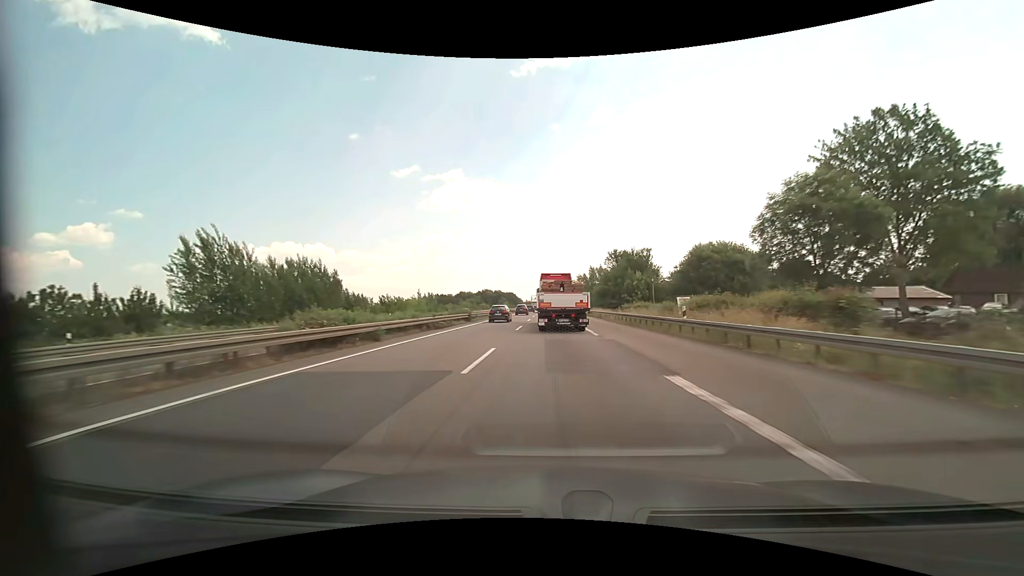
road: motorway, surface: asphalt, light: Day
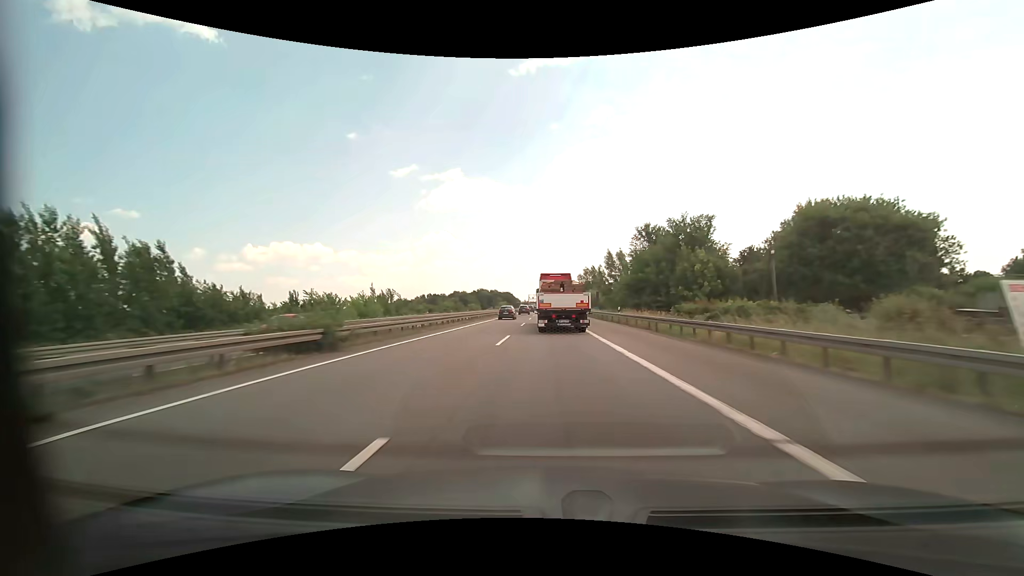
(0.0, +28.5) m; 0°
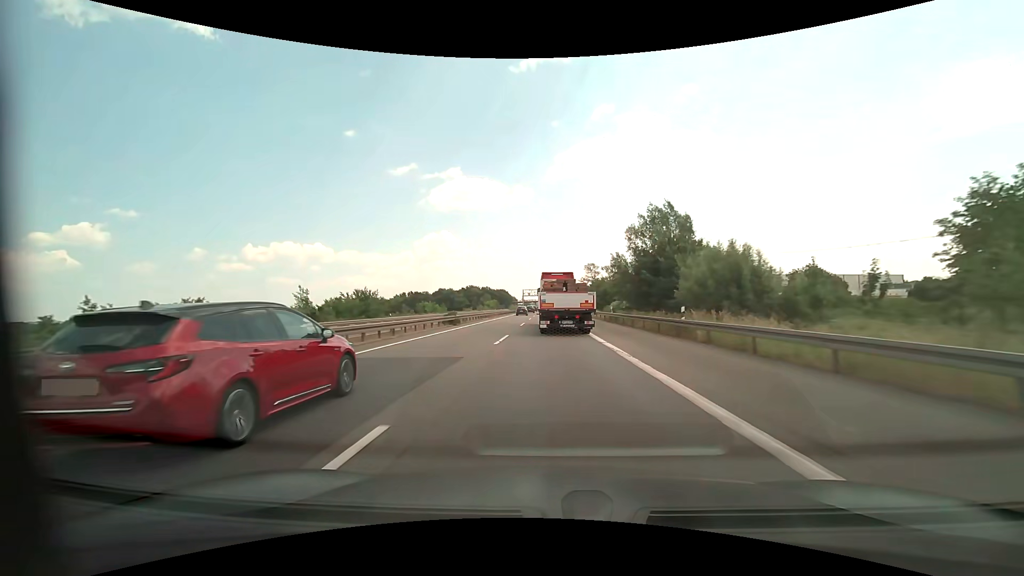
(0.0, +71.3) m; 0°
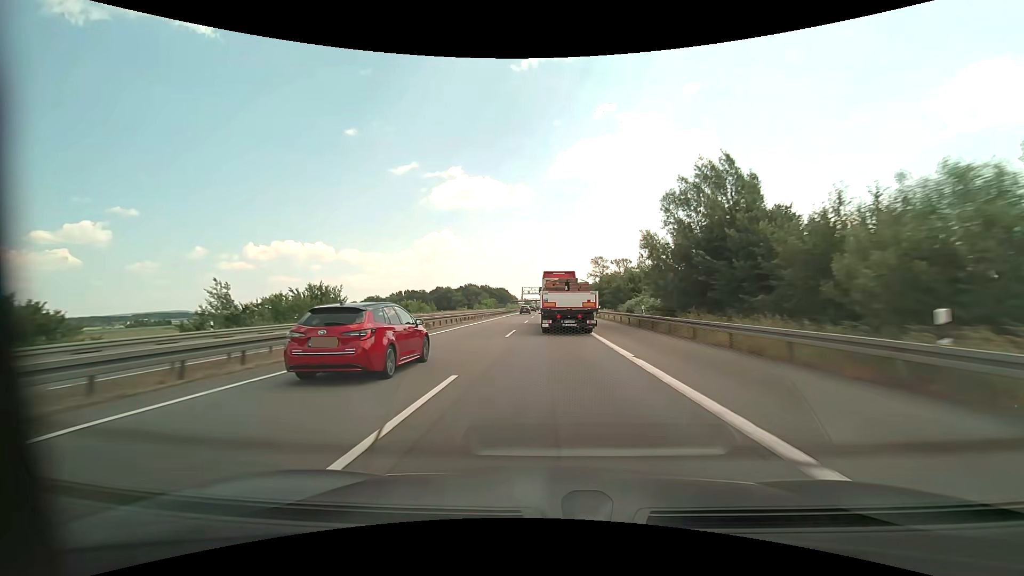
(0.0, +14.0) m; 0°
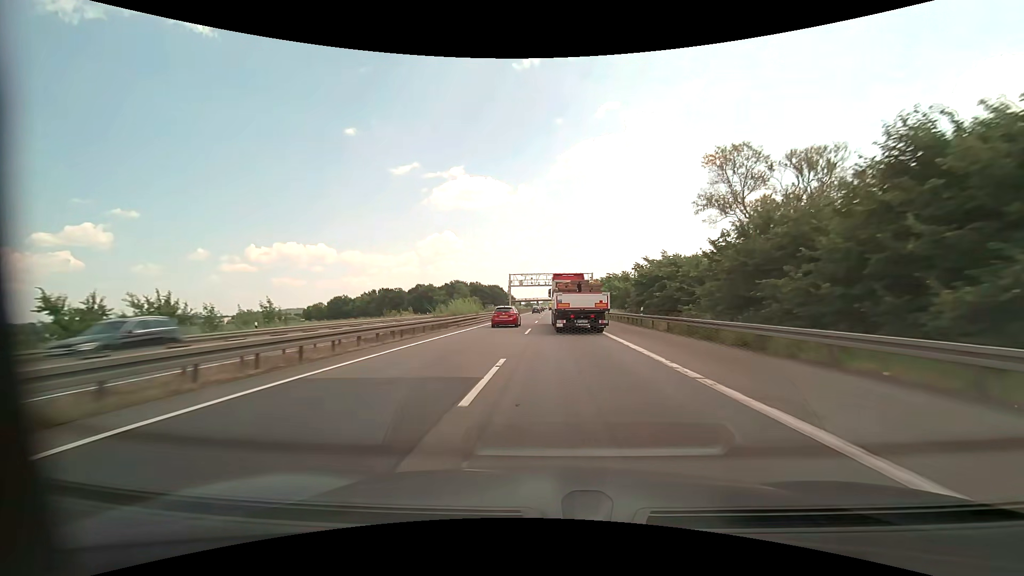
(-0.4, +68.7) m; -1°
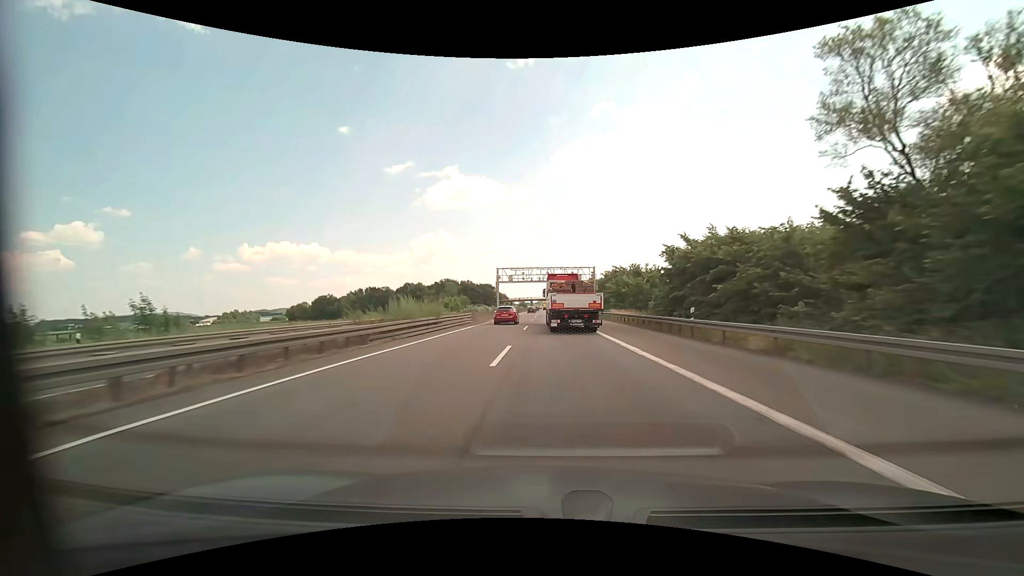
(+0.1, +13.6) m; +1°
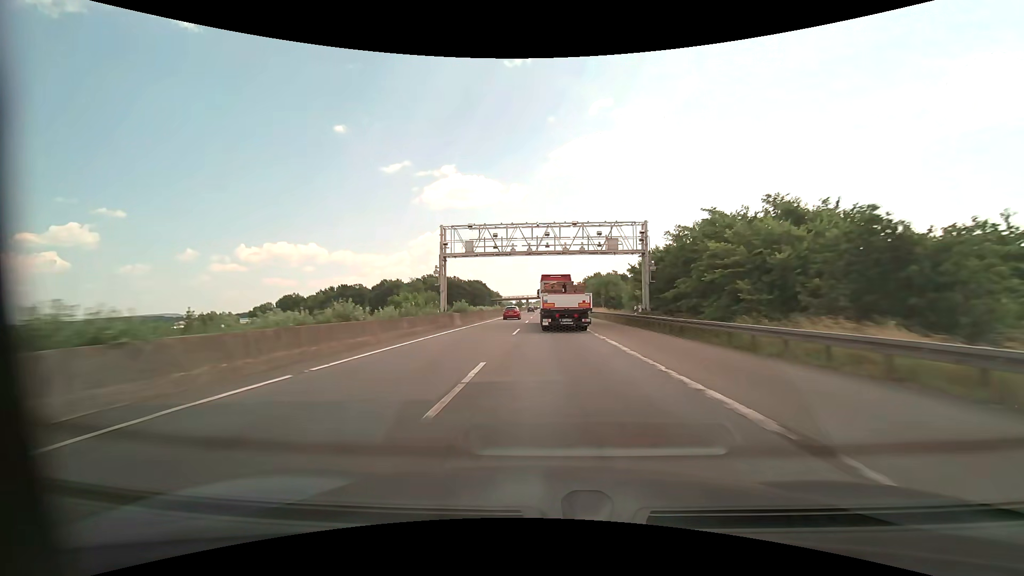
(+0.2, +41.0) m; 0°
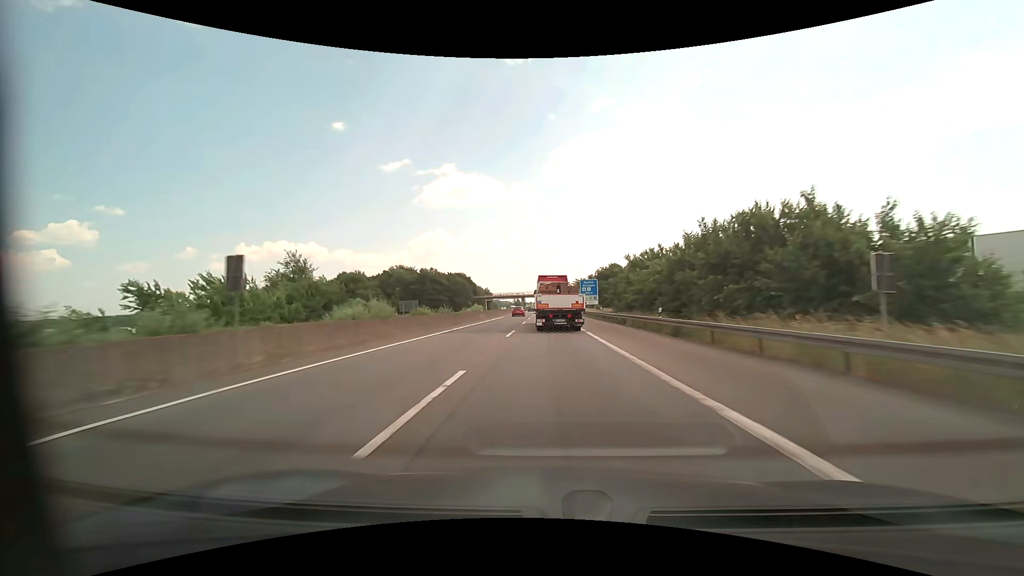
(-0.1, +55.7) m; 0°
(0, +10) (0, +20) (0, +30) (0, +40) (0, +50) (0, +60) (0, +70) (0, +80) (0, +90) (0, +100) m
